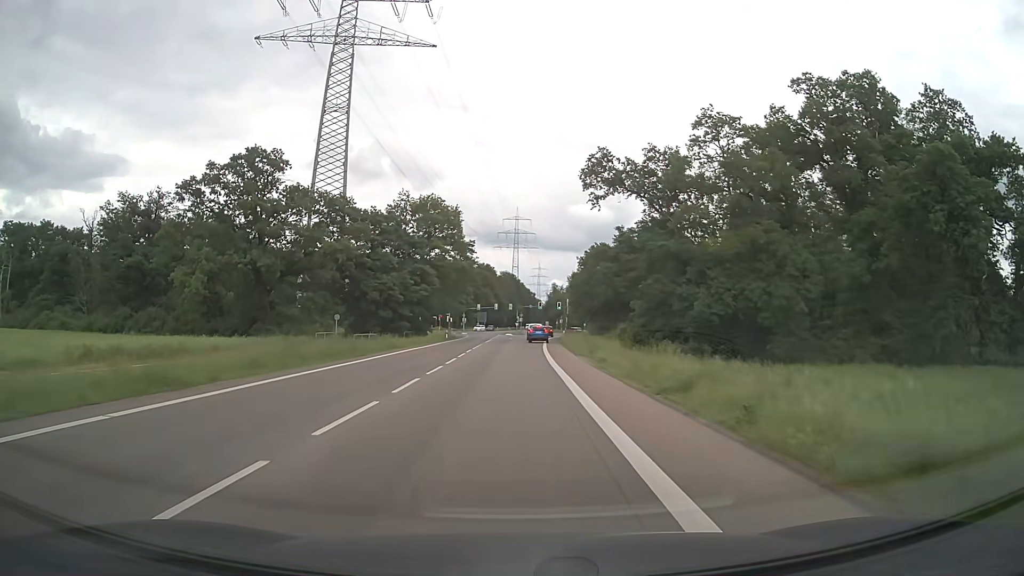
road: secondary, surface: asphalt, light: Day
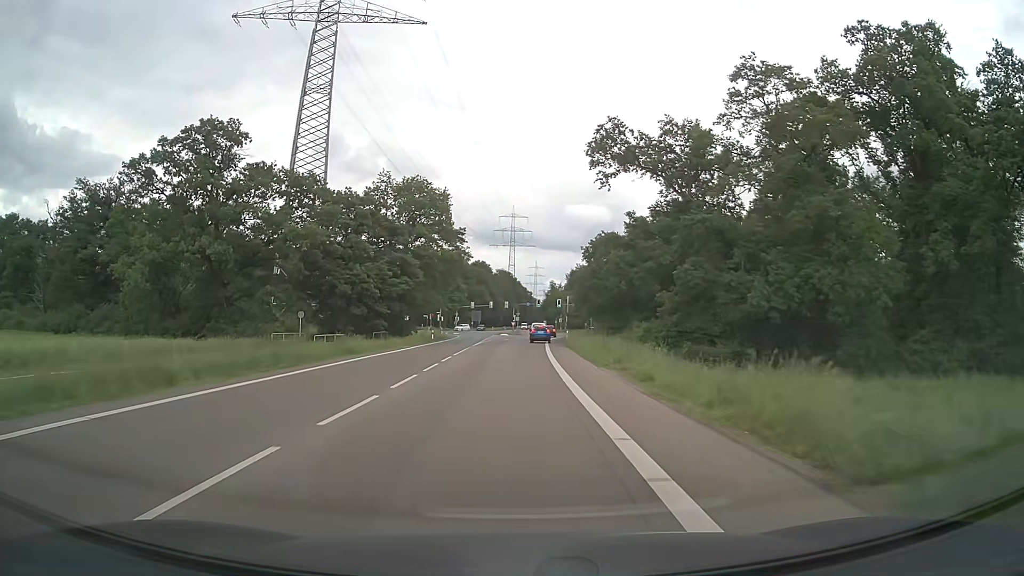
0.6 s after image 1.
(0.0, +10.6) m; 0°
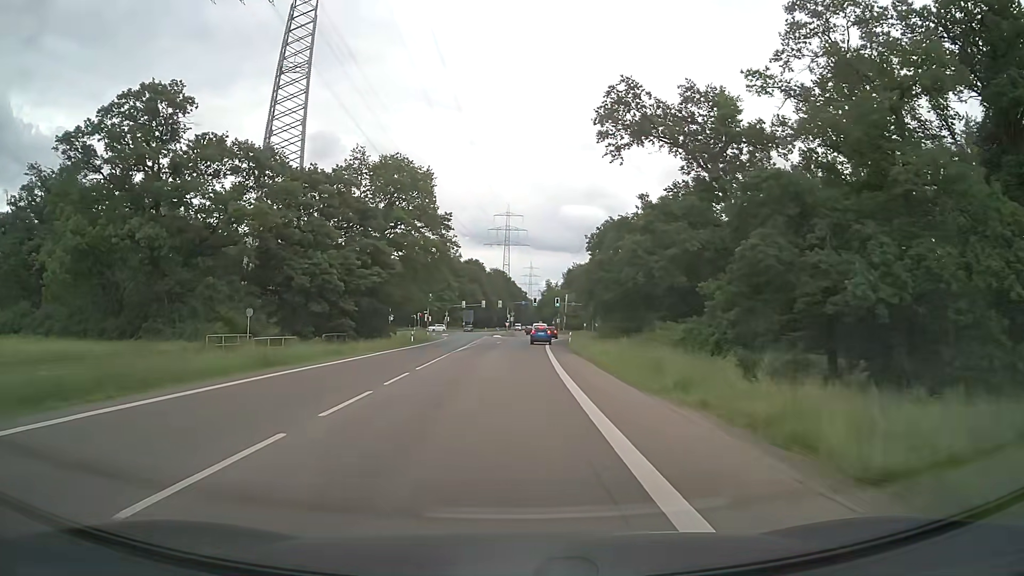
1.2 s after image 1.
(0.0, +10.5) m; 0°
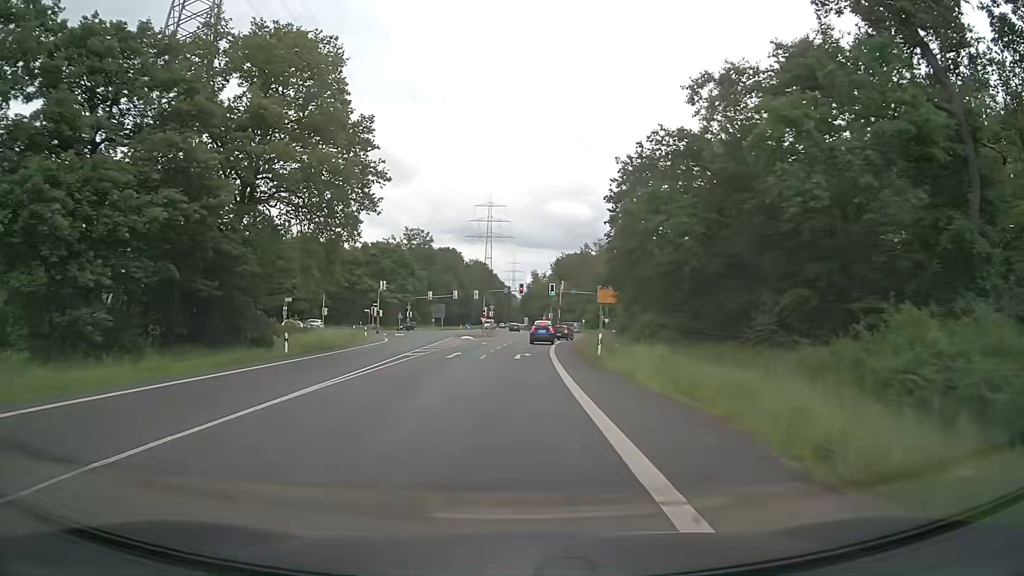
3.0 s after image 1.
(+0.4, +30.4) m; +1°
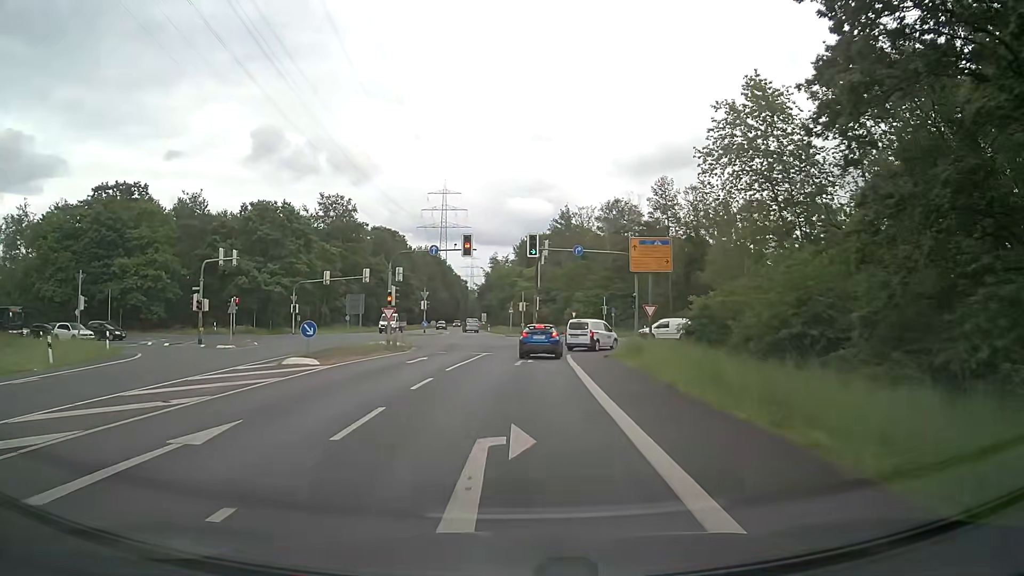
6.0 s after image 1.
(+0.8, +43.3) m; +4°
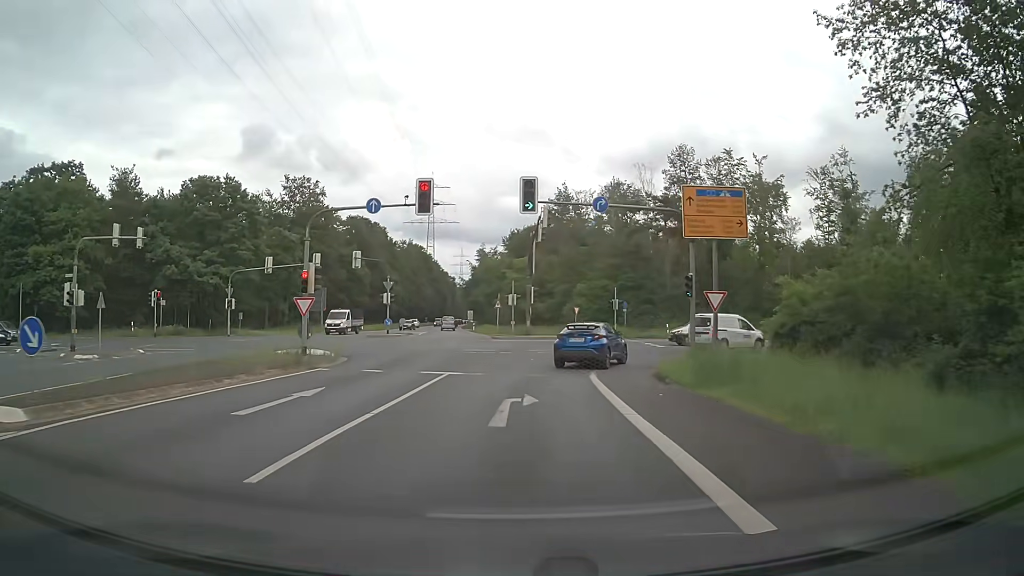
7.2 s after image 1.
(0.0, +14.2) m; +1°
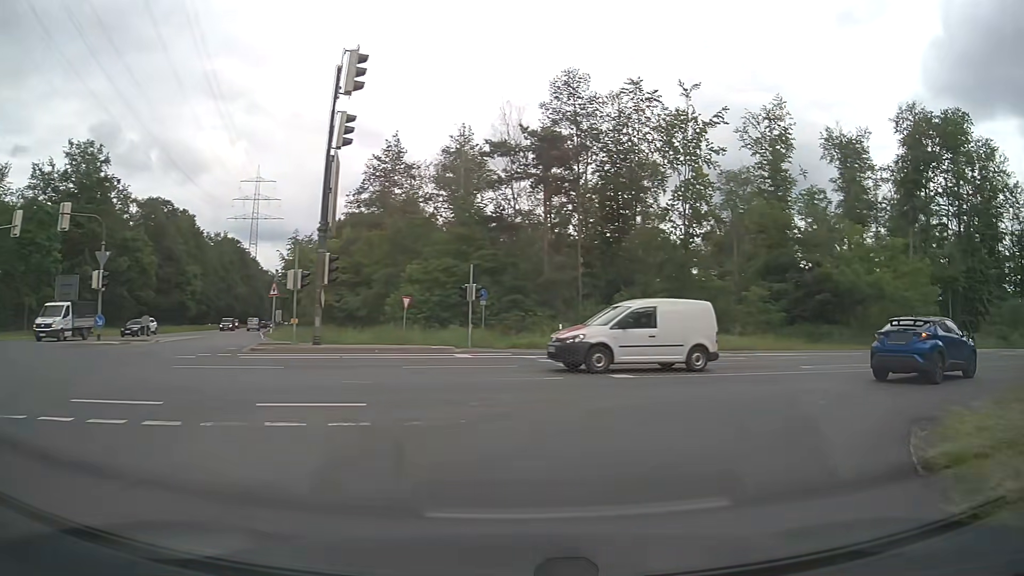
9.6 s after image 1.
(+1.3, +21.9) m; +14°
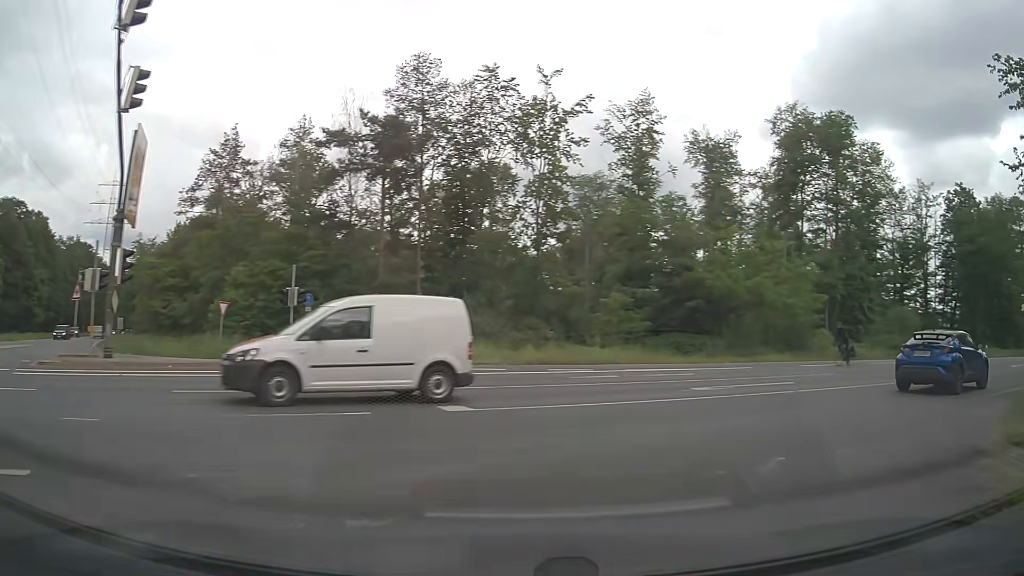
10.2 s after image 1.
(+0.5, +4.4) m; +13°
(+3, +9) (+10, +16) (+19, +22) (+27, +26) (+36, +31) (+45, +36) (+54, +41) (+62, +46) (+71, +51) (+79, +56) m
